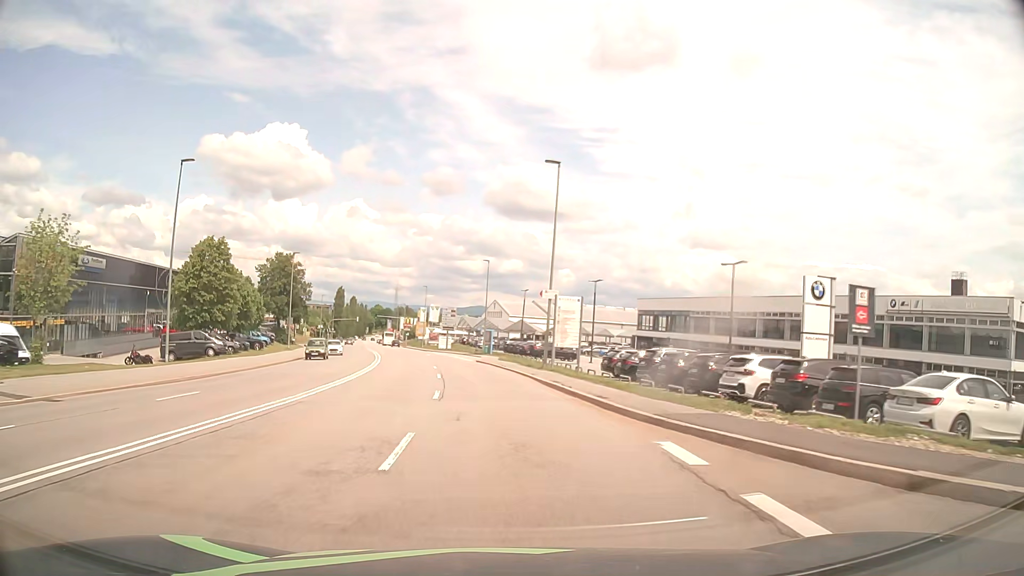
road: secondary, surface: asphalt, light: Day
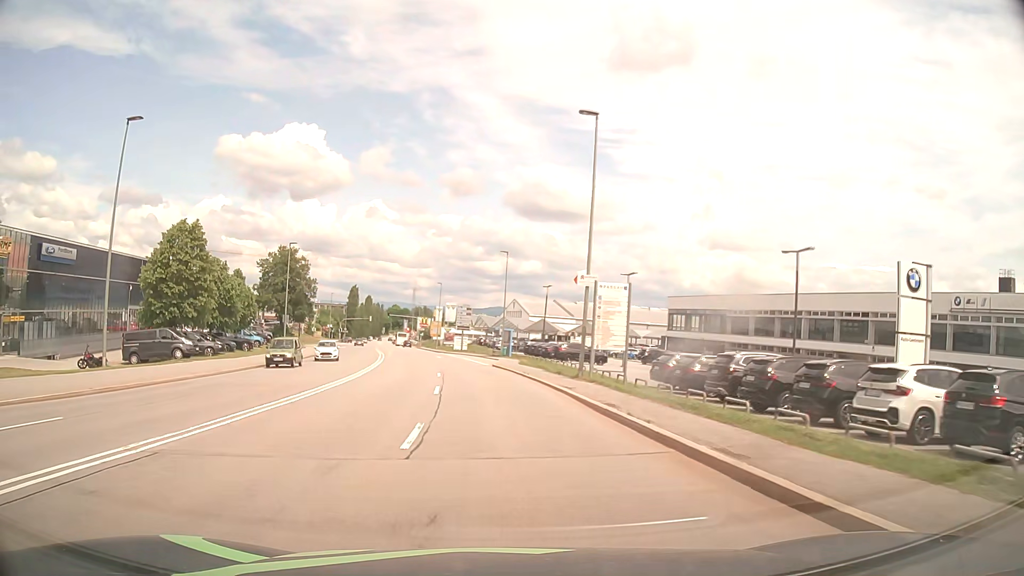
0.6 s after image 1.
(-0.1, +7.6) m; -2°
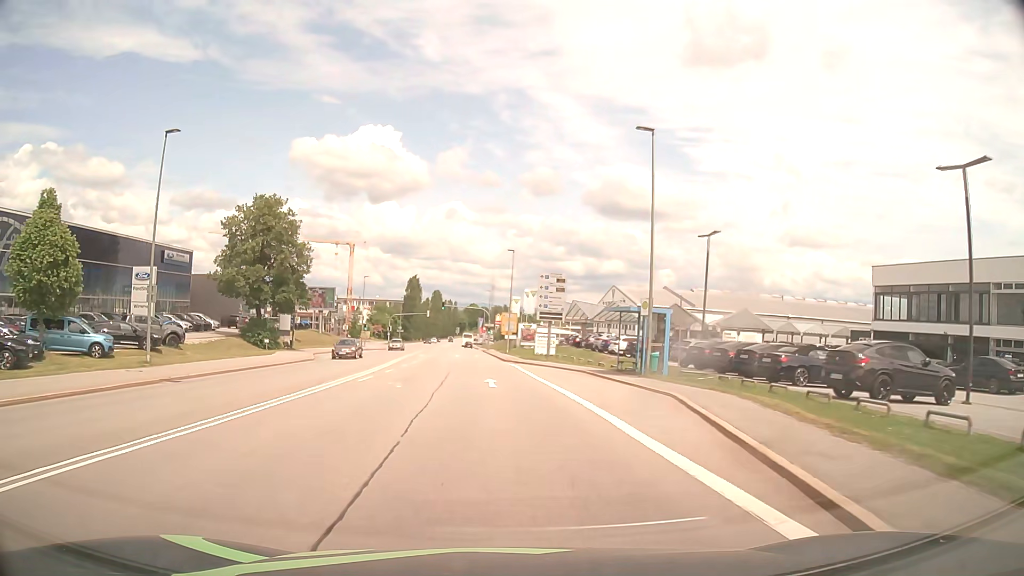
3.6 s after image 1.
(-2.3, +38.0) m; -7°
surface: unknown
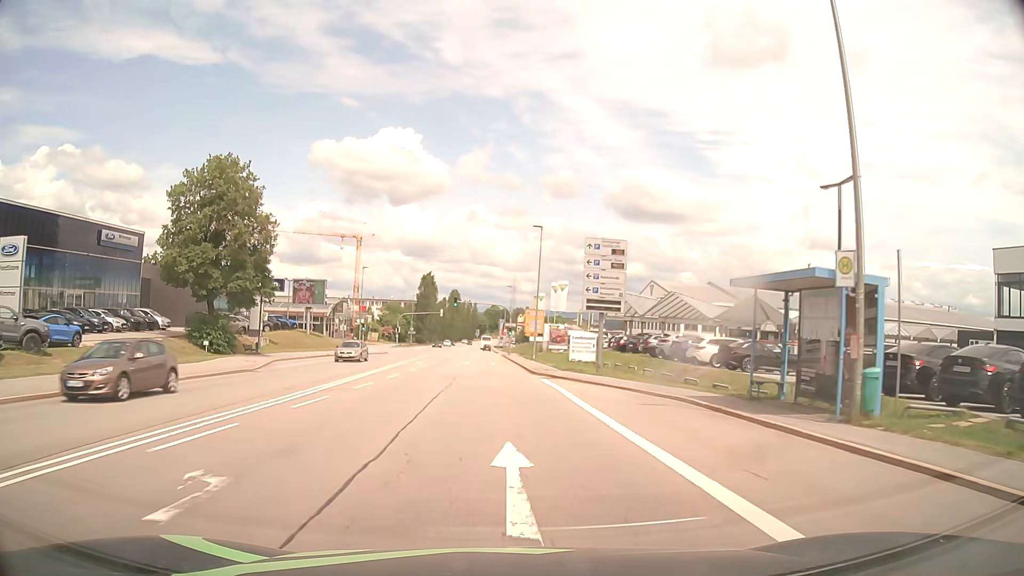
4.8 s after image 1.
(-0.3, +15.3) m; -2°
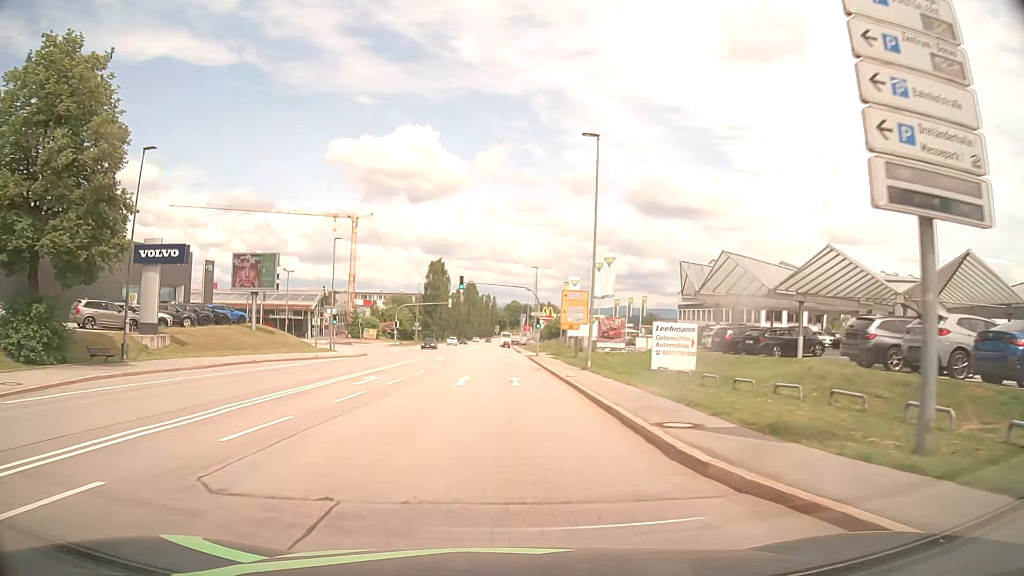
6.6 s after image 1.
(-0.3, +23.0) m; -2°
(0, +10) (0, +20) (0, +30) (0, +40) (0, +50) (0, +60) (0, +70) (0, +80) (0, +90) (0, +100) m
